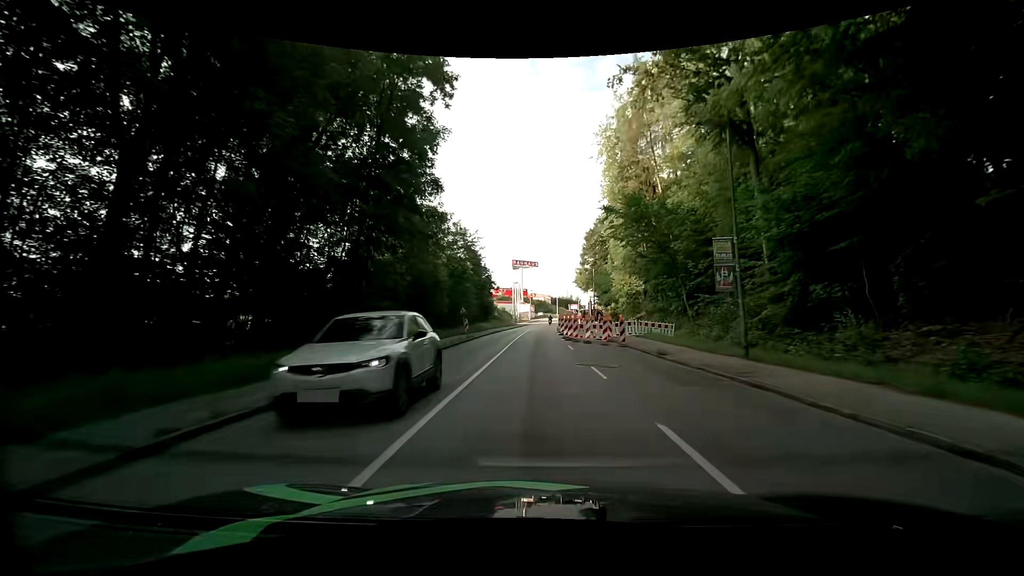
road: tertiary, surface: asphalt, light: Day
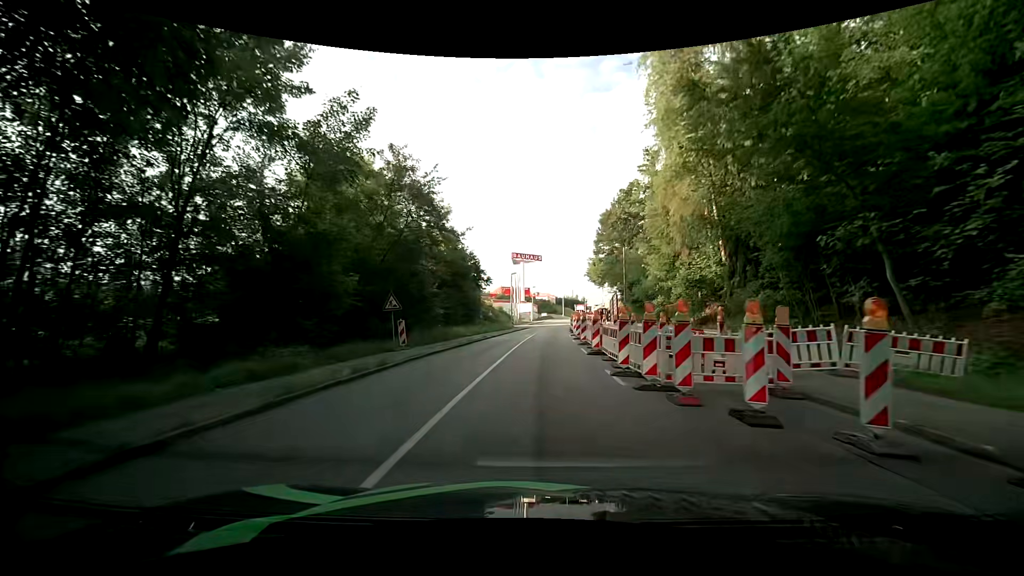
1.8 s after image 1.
(+0.1, +21.4) m; 0°
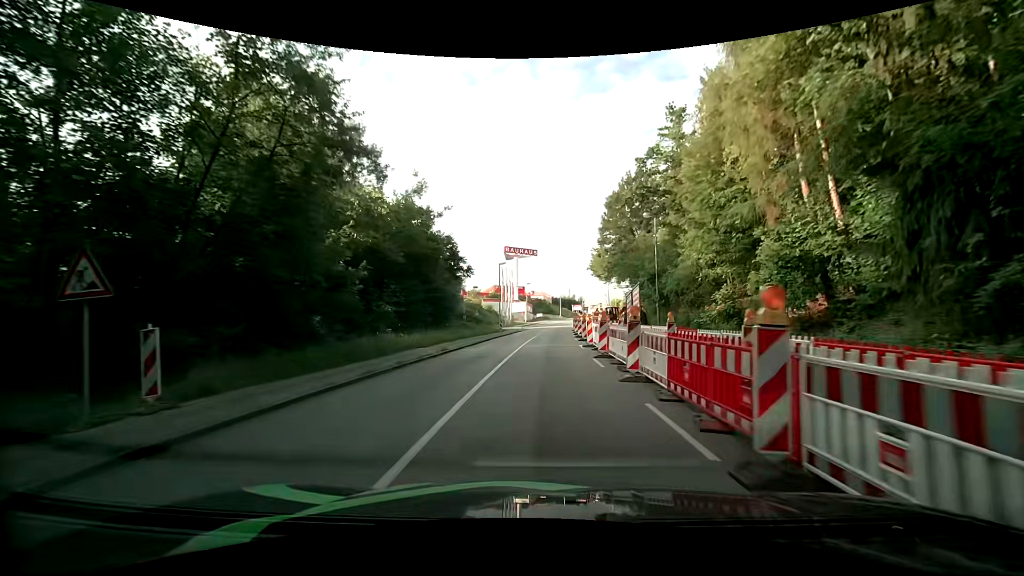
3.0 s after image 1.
(+0.2, +14.1) m; +1°
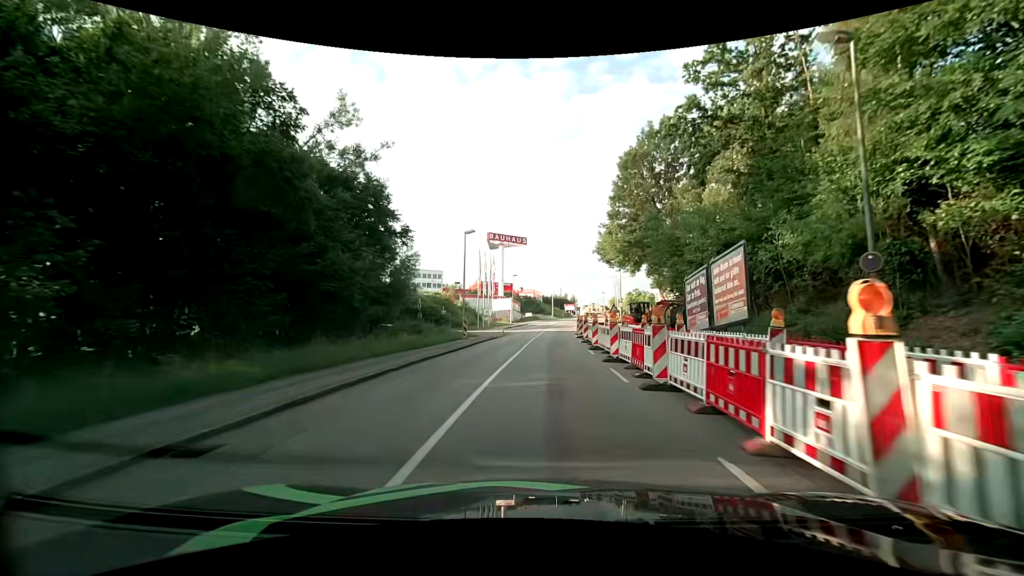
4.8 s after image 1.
(+0.1, +21.1) m; +1°
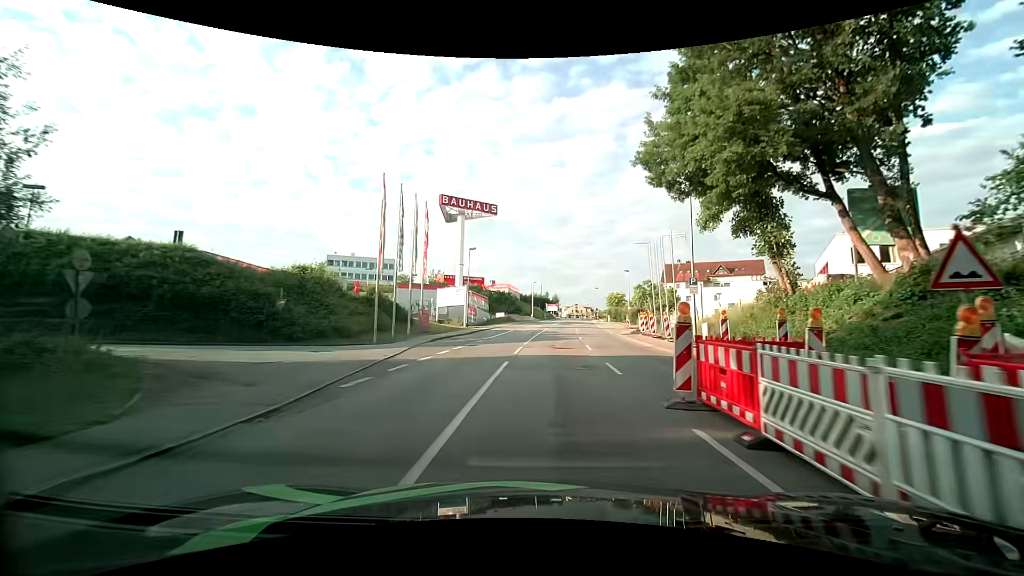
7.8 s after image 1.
(+0.5, +35.0) m; +2°
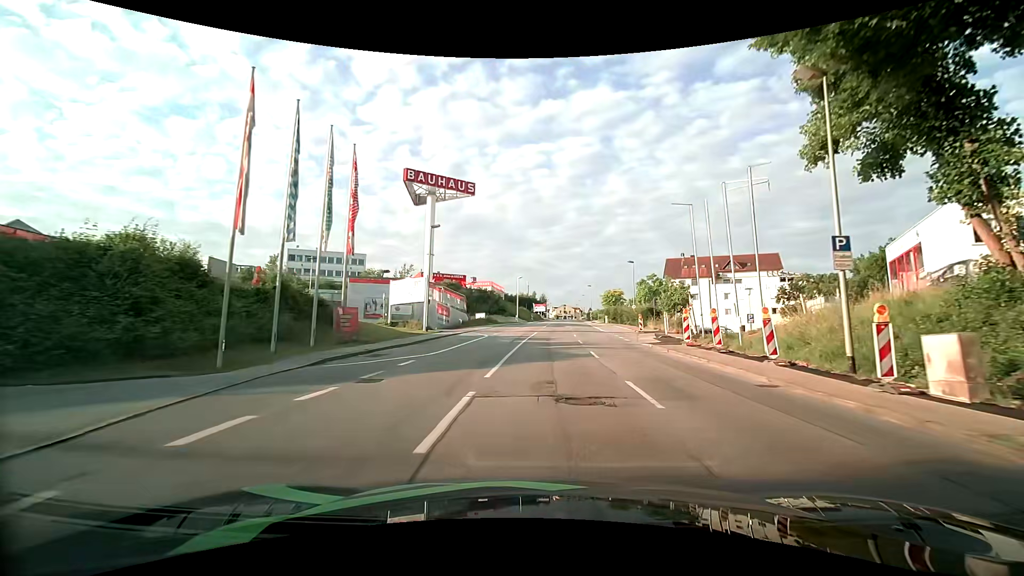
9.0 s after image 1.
(+0.1, +13.8) m; +2°
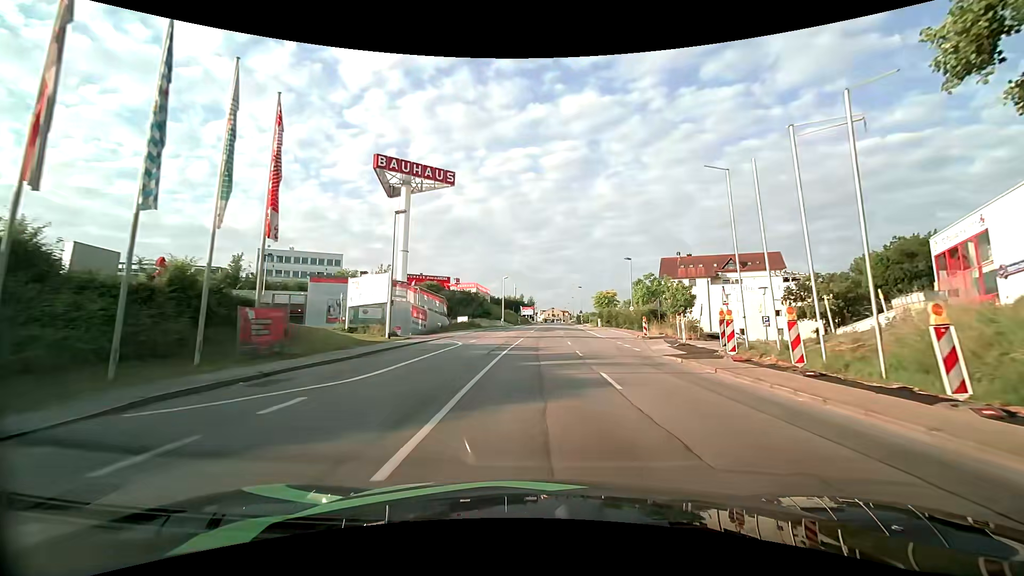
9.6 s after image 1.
(0.0, +6.8) m; +1°
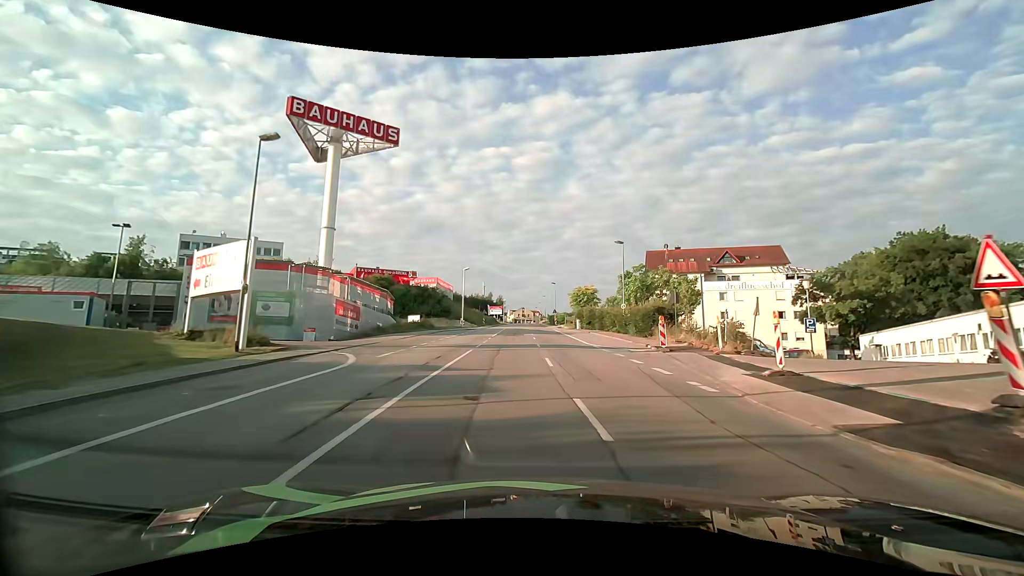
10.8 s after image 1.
(+0.3, +13.3) m; +3°
(0, +10) (0, +20) (0, +30) (0, +40) (0, +50) (0, +60) (0, +70) (-1, +80) (-1, +90) (-1, +100) m
